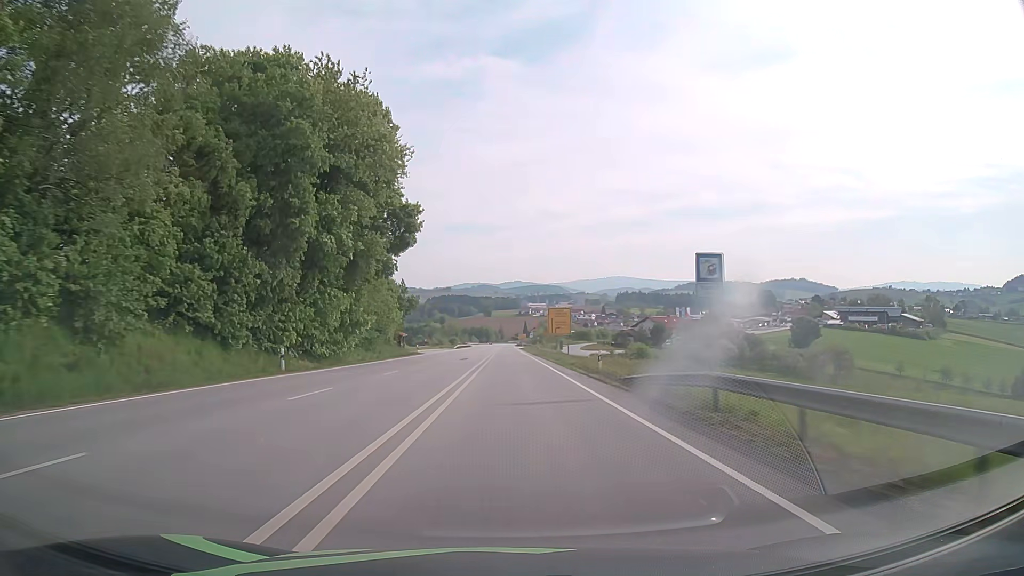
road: primary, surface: asphalt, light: Day
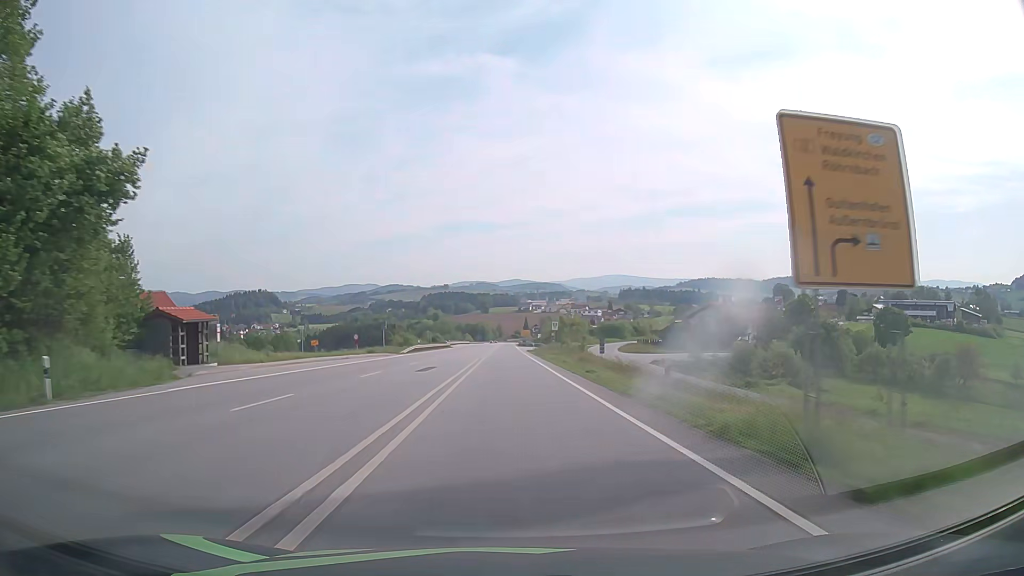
(0.0, +63.3) m; 0°
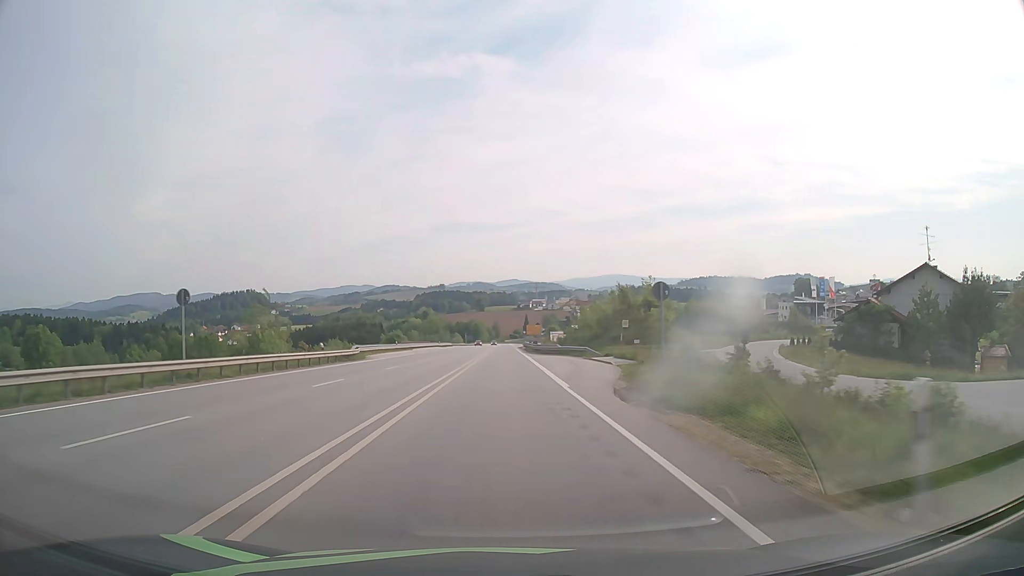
(+0.3, +76.9) m; 0°
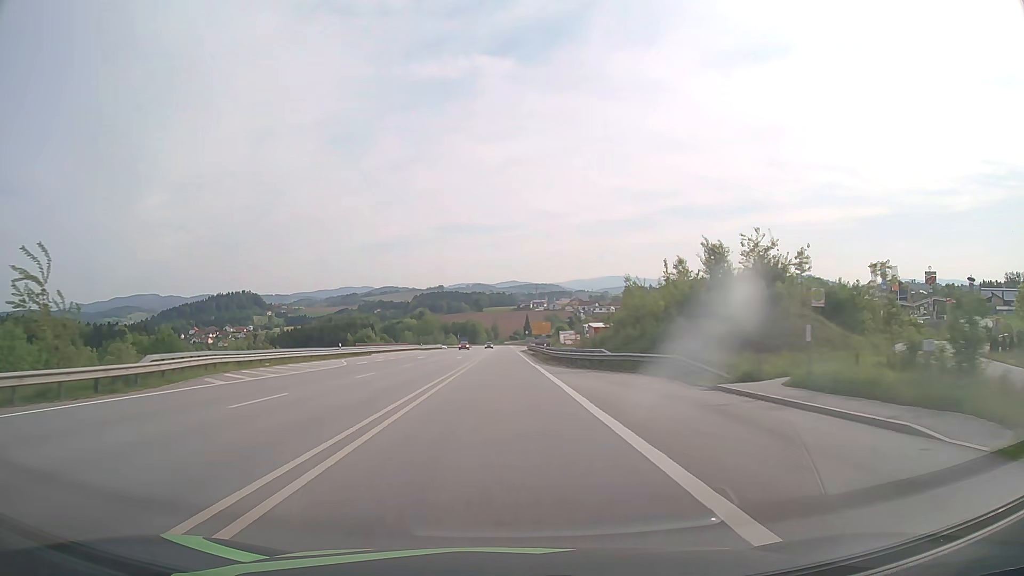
(0.0, +30.1) m; 0°
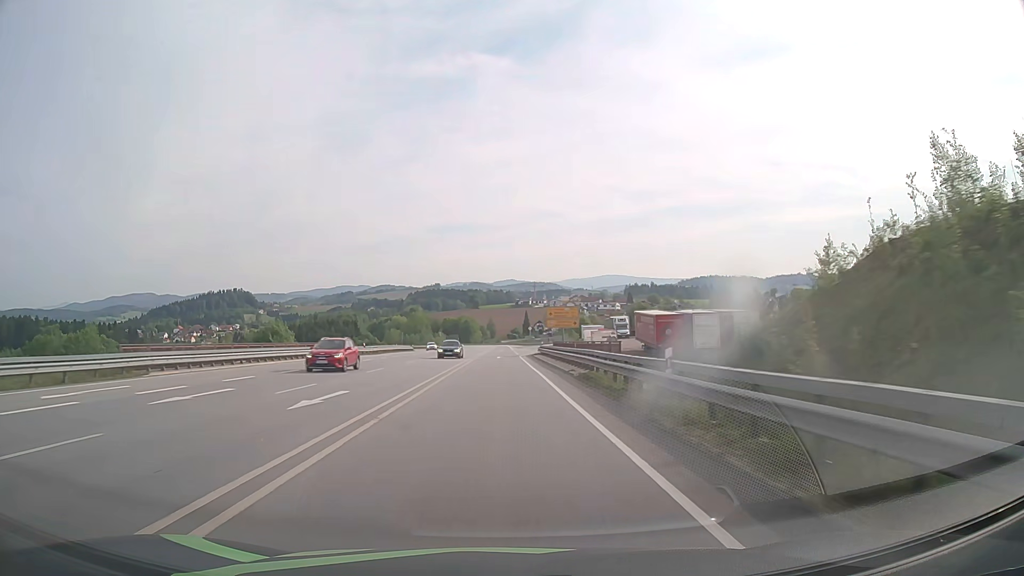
(+0.1, +44.3) m; 0°
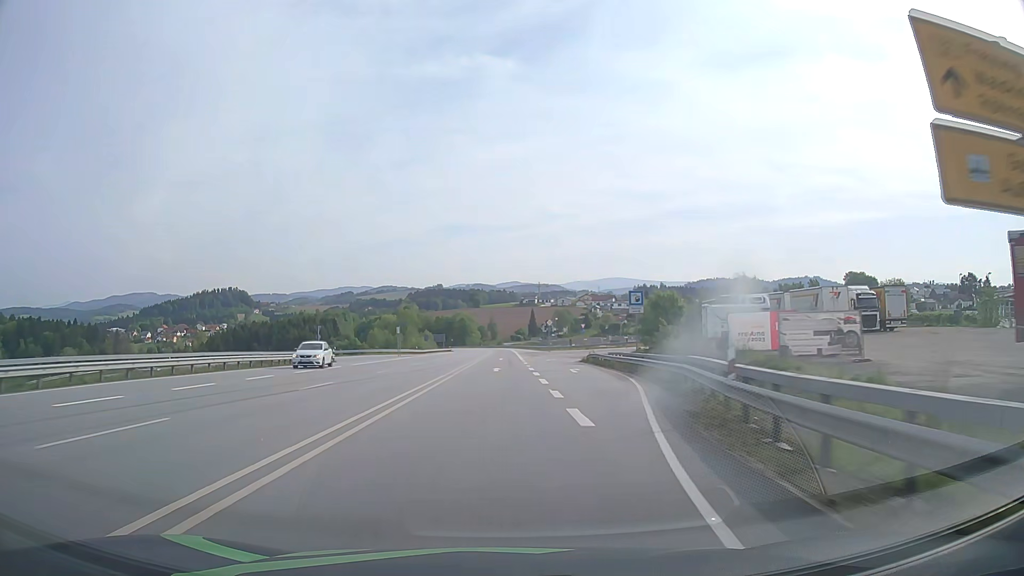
(-0.1, +57.7) m; 0°
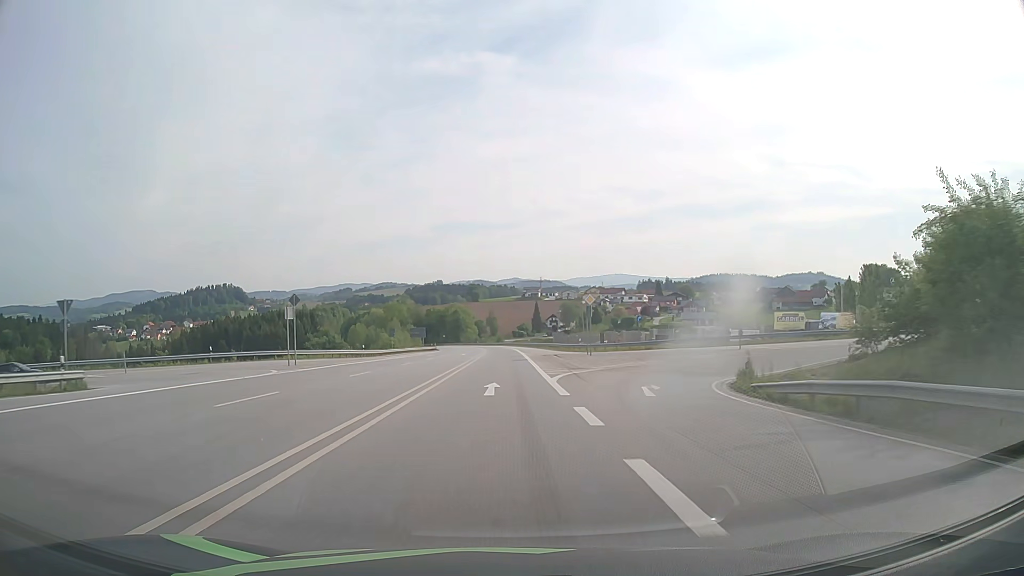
(0.0, +42.2) m; 0°
